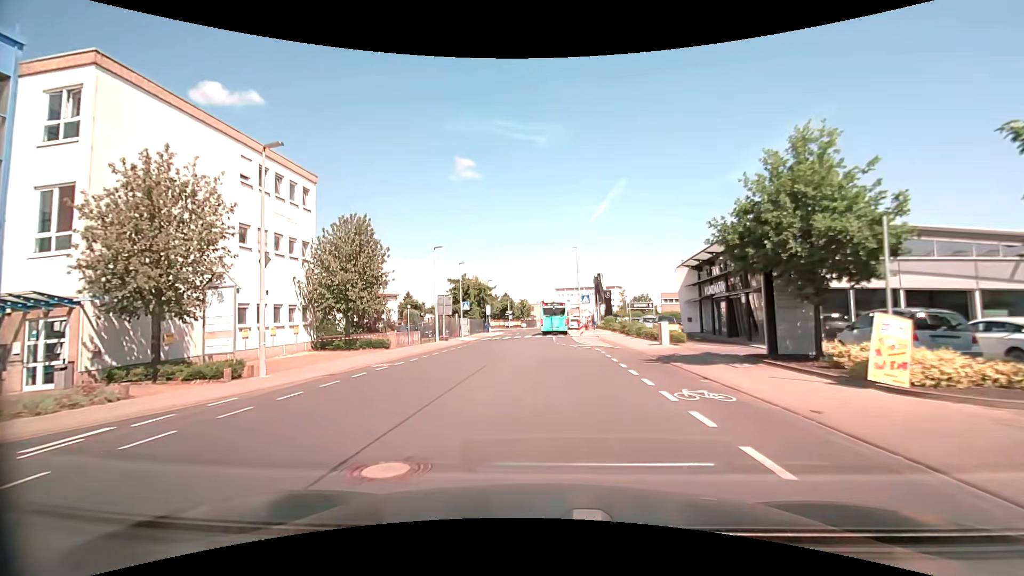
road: tertiary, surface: asphalt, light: Day
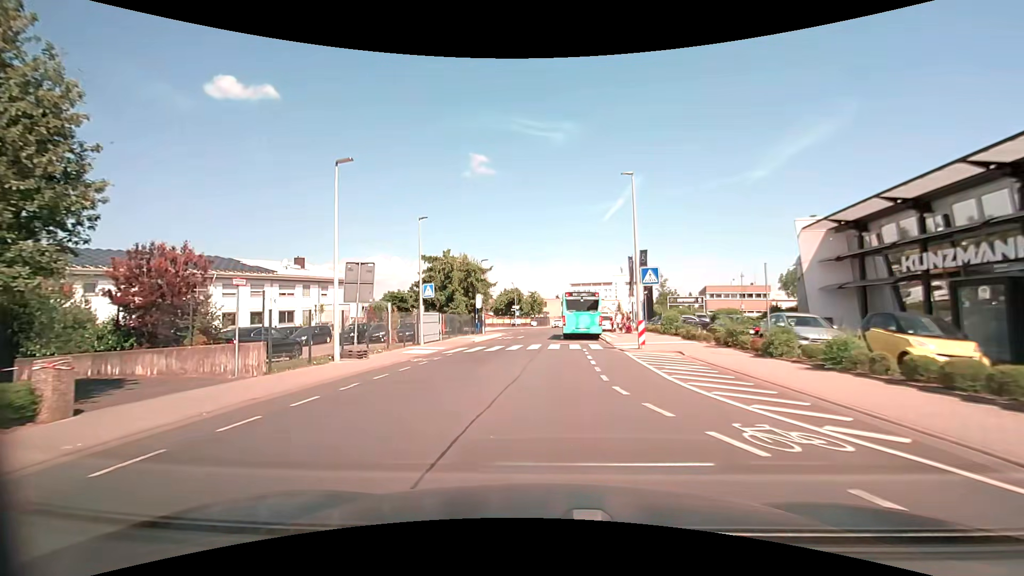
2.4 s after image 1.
(-0.3, +21.5) m; -2°
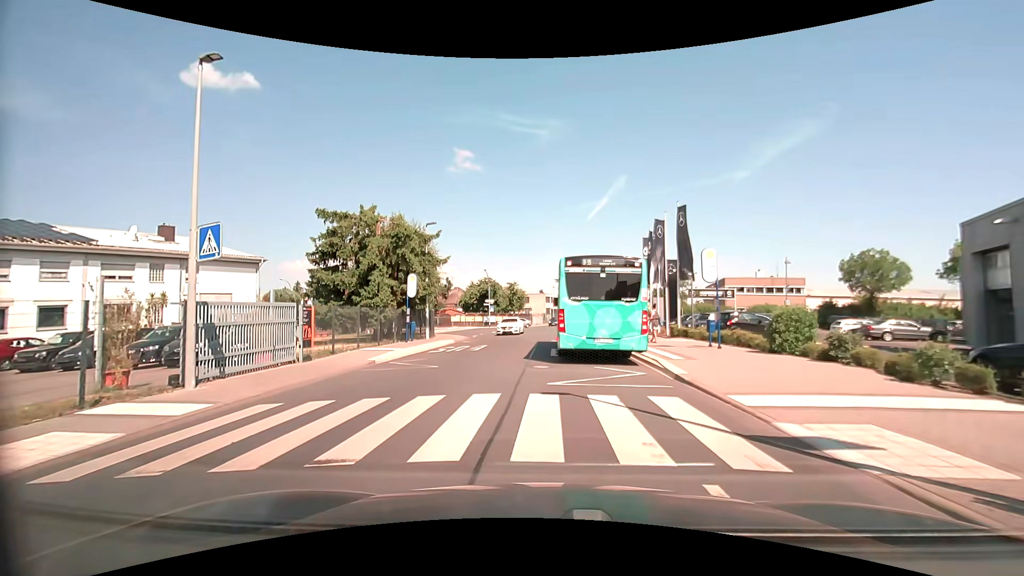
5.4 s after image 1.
(+0.4, +17.7) m; +1°
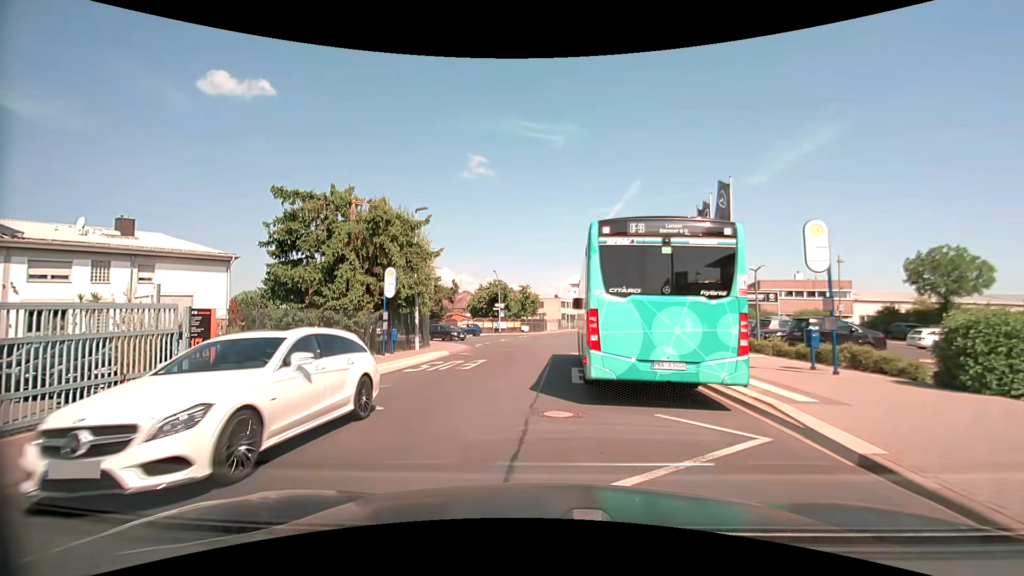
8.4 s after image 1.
(+0.1, +6.0) m; -1°
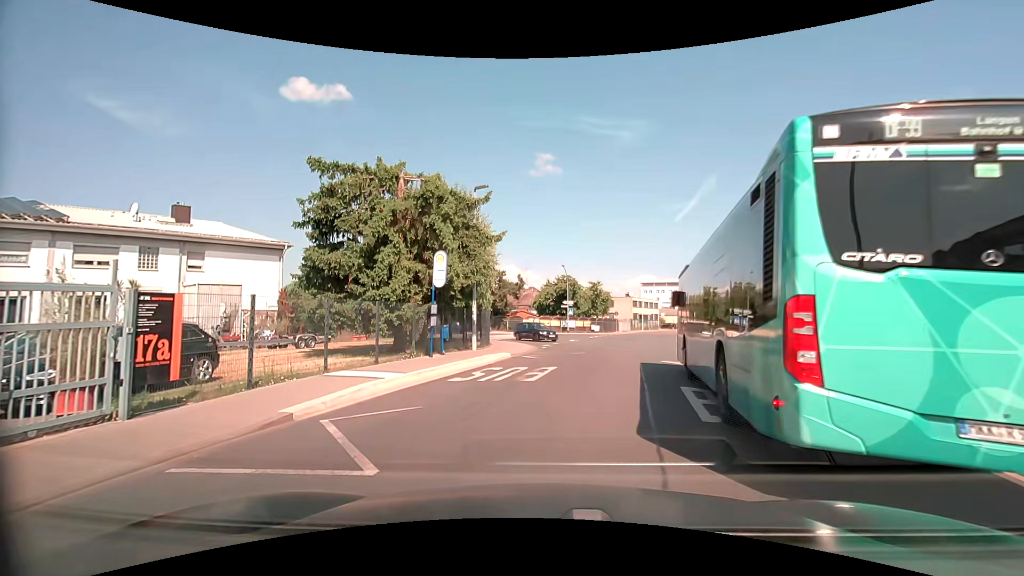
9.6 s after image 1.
(-0.3, +4.4) m; -8°
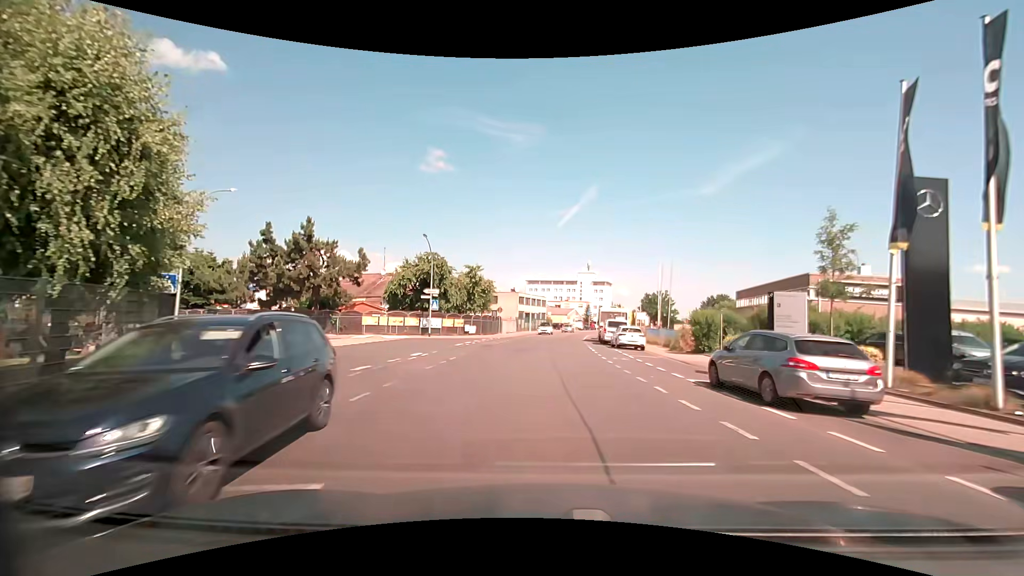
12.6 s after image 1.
(+2.5, +19.4) m; +13°
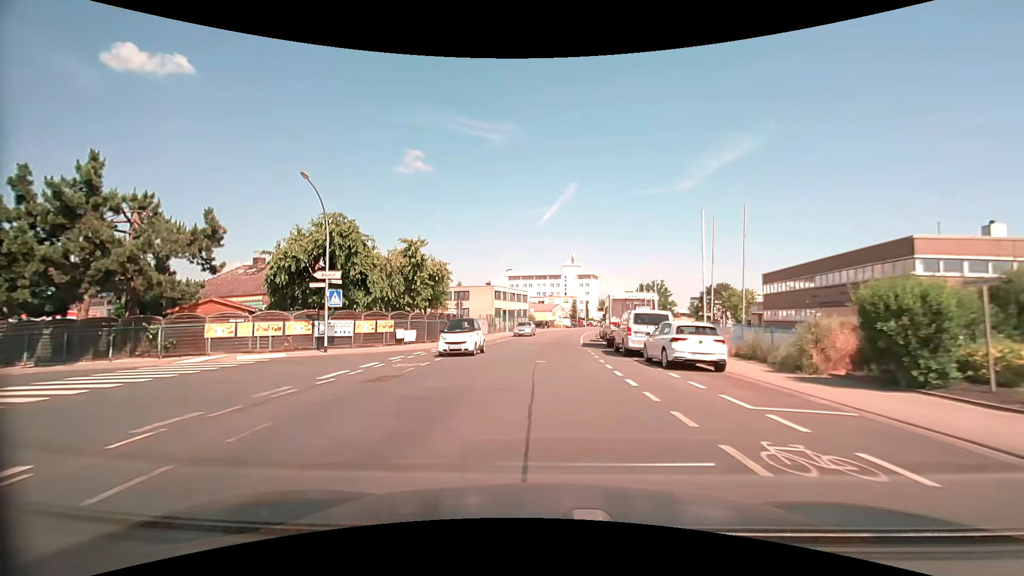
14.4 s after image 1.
(+0.5, +16.7) m; +2°
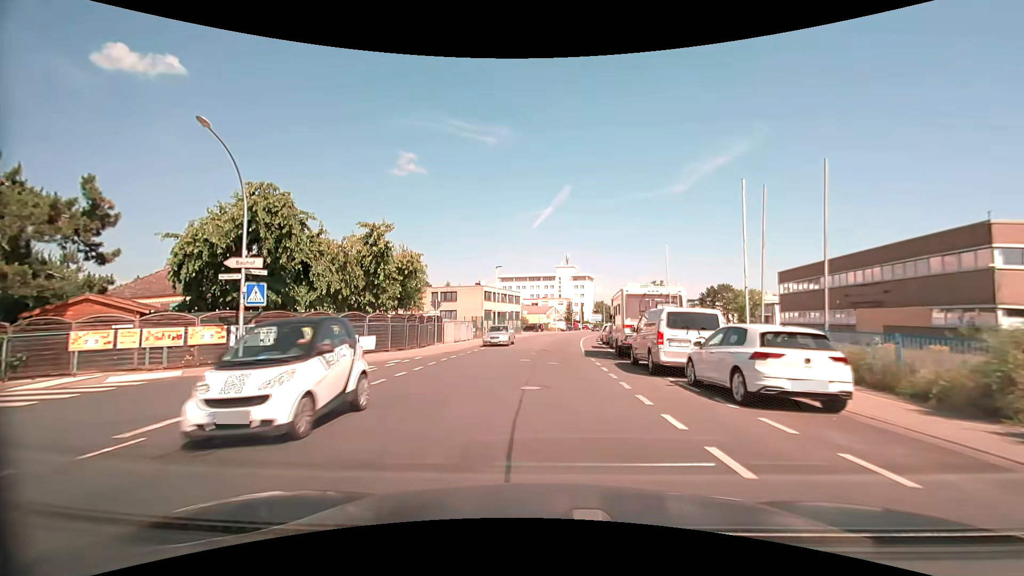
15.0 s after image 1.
(0.0, +6.3) m; +1°
(0, +10) (+1, +20) (+1, +30) (+2, +40) (+3, +50) (+4, +60) (+6, +70) (+7, +80) (+10, +89) (+12, +99) m
